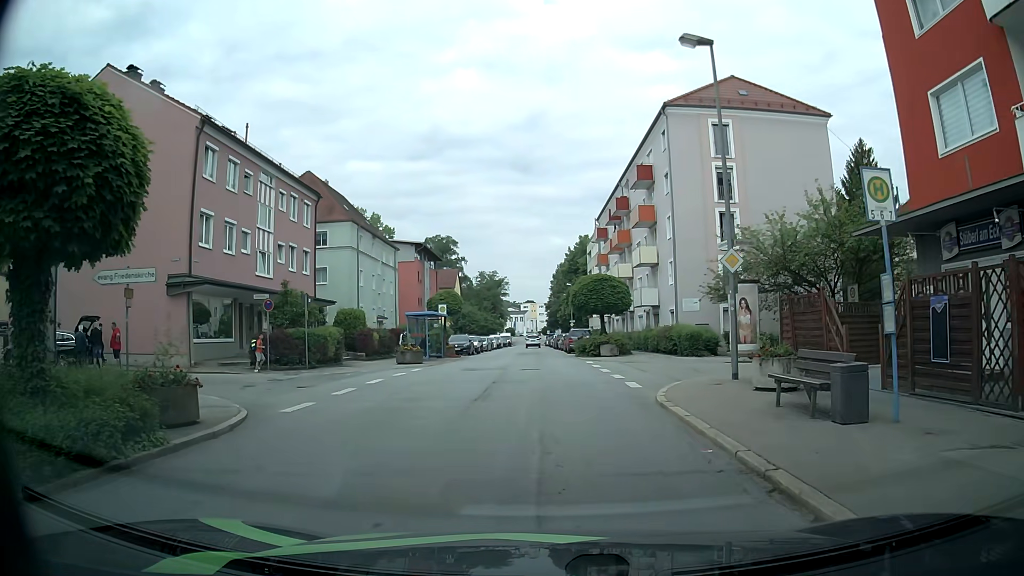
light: Day
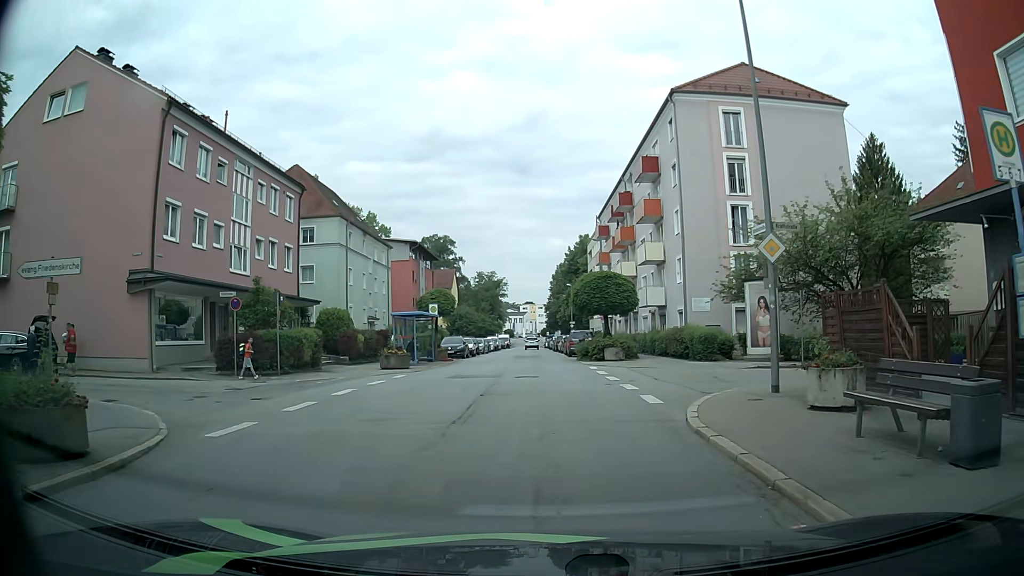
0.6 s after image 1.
(0.0, +2.8) m; 0°
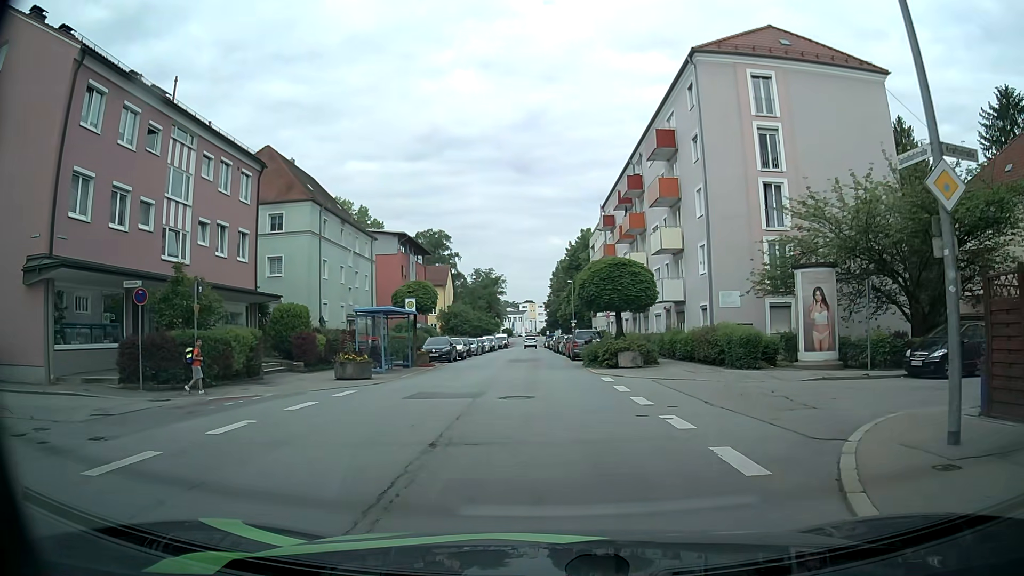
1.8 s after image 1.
(0.0, +5.9) m; 0°
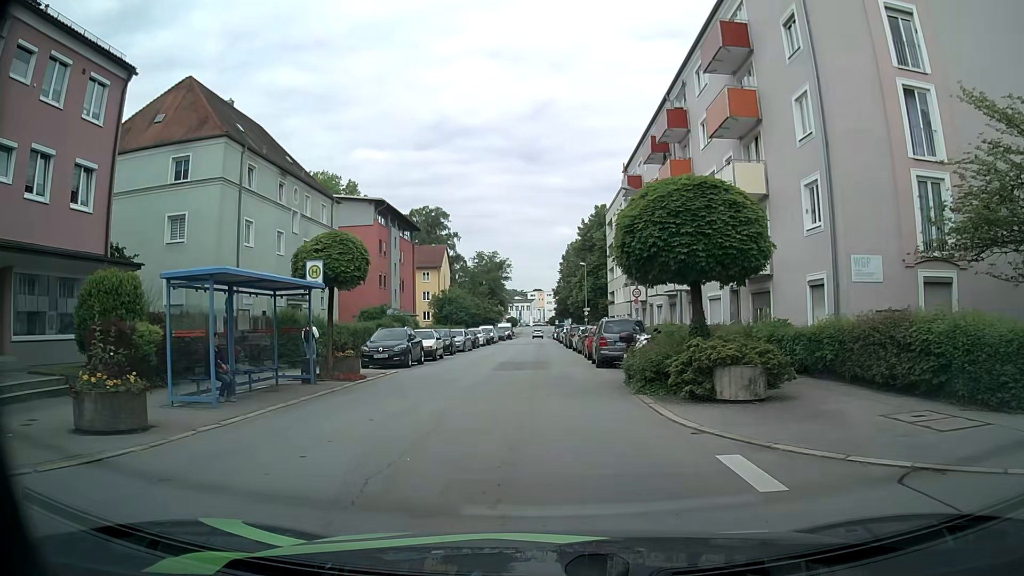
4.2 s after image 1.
(0.0, +13.3) m; -1°
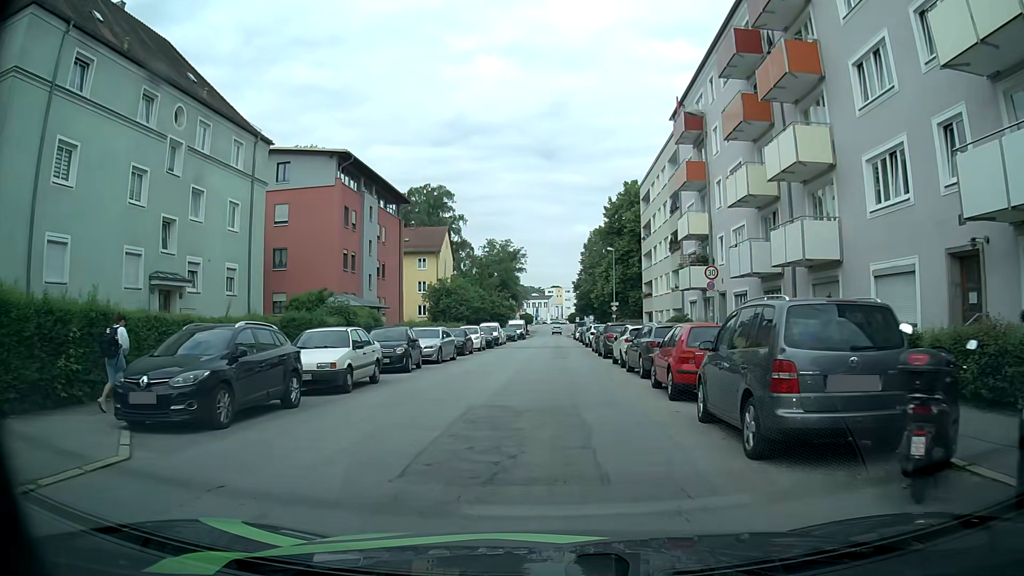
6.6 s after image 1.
(0.0, +15.6) m; -1°
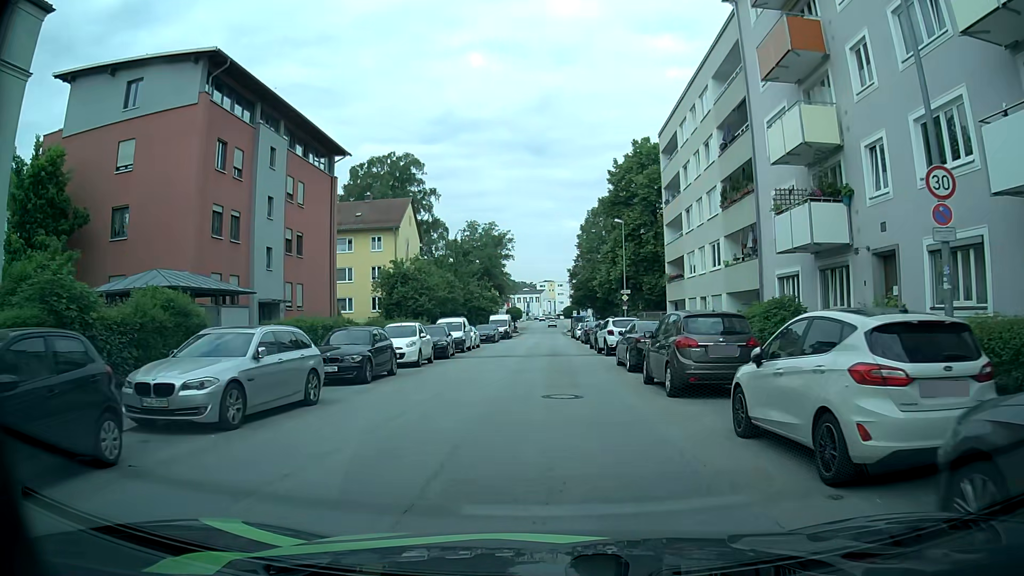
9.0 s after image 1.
(+0.1, +17.4) m; +1°
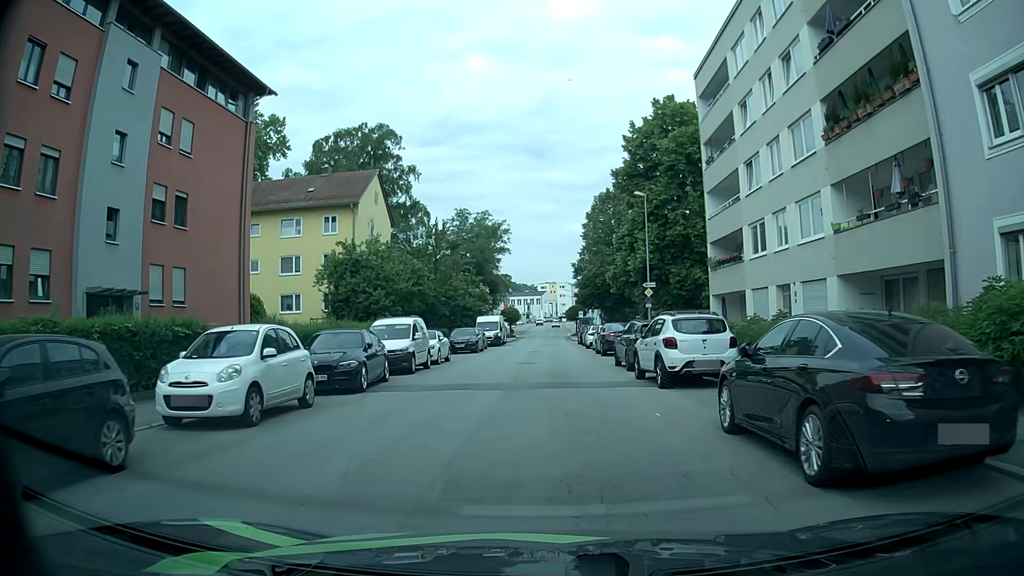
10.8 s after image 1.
(0.0, +13.3) m; -1°
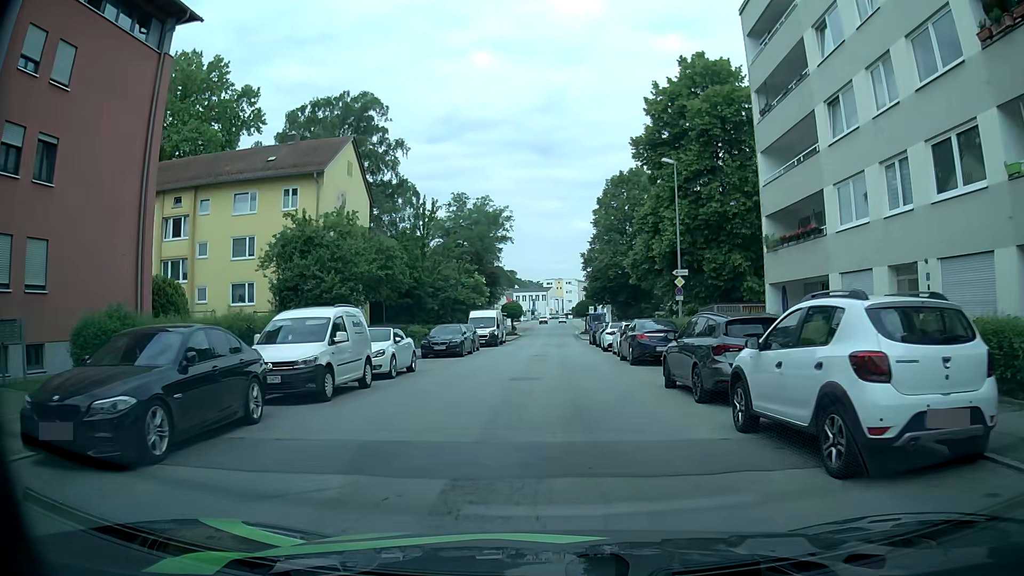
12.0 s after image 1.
(+0.1, +8.8) m; 0°
